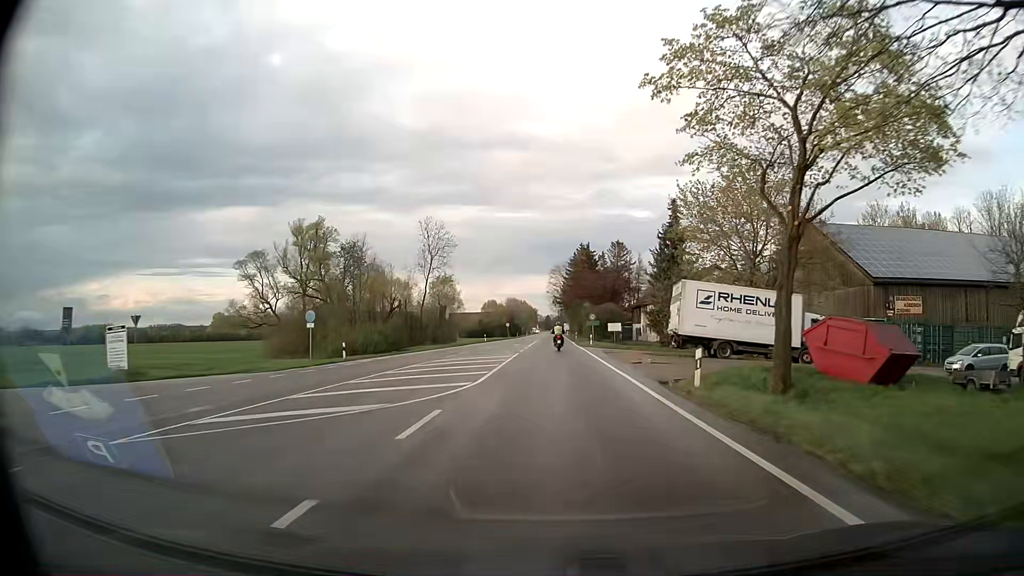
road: secondary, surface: asphalt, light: Day
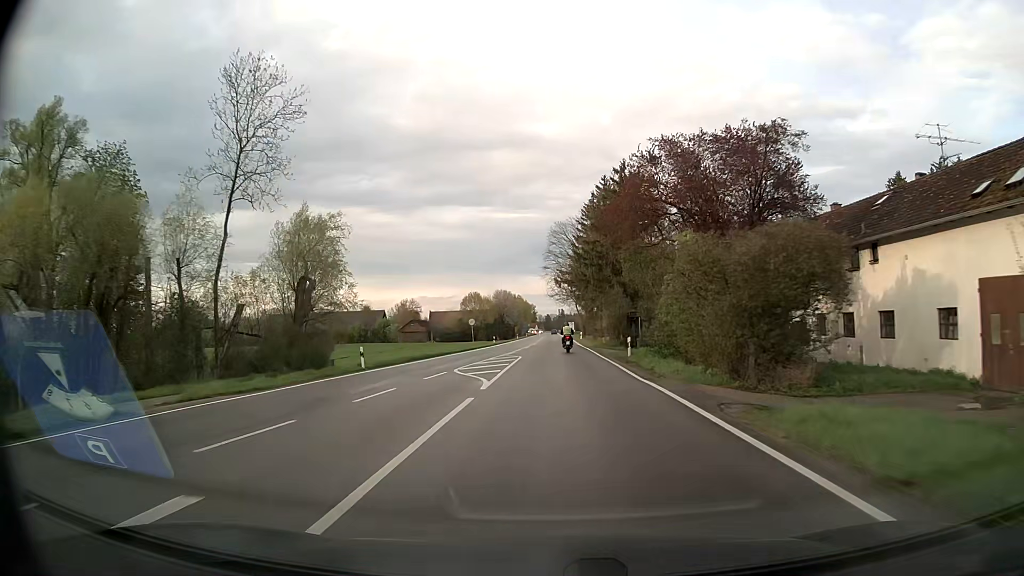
(-0.2, +57.6) m; 0°
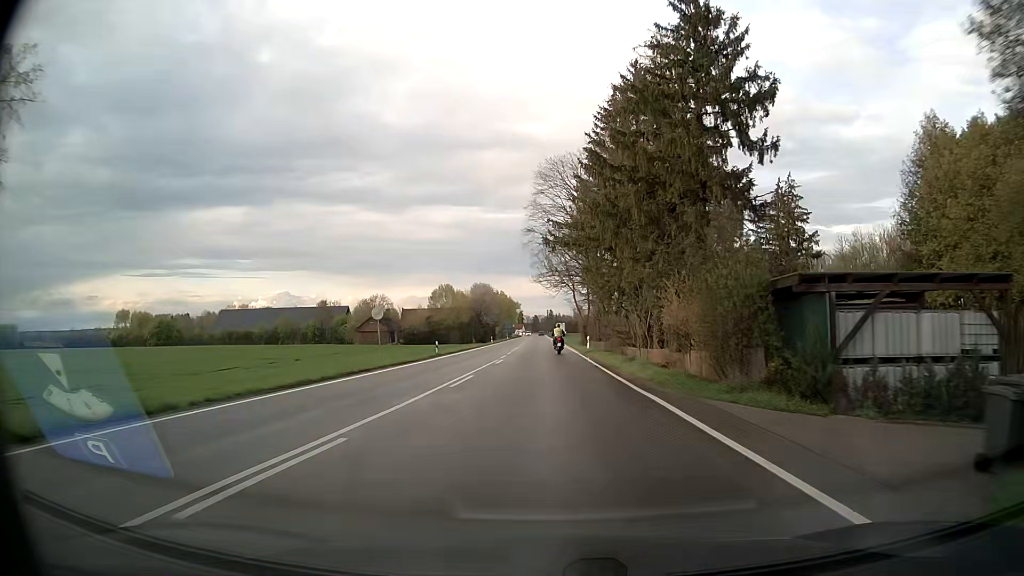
(+0.2, +33.5) m; +1°
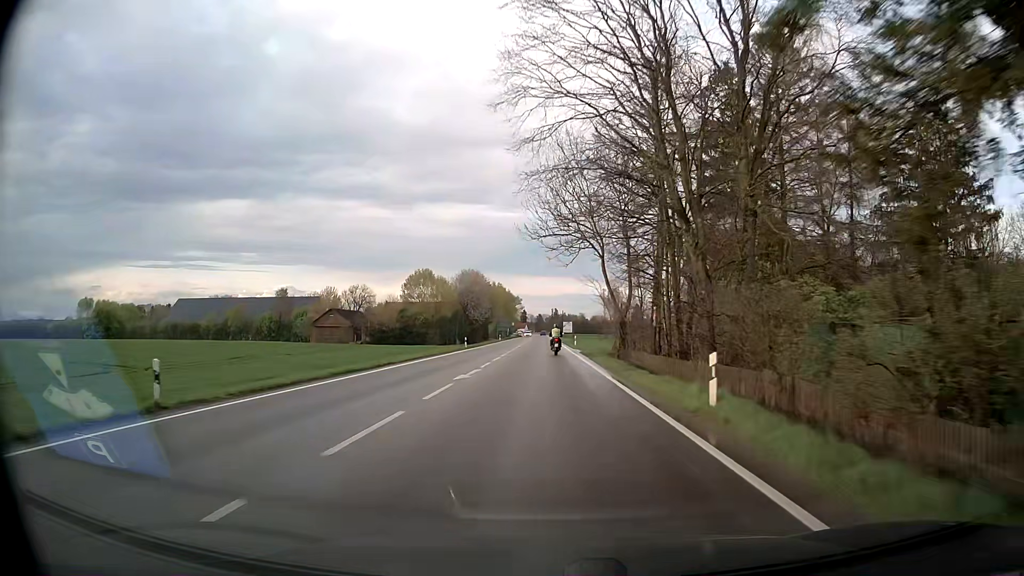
(0.0, +33.8) m; 0°
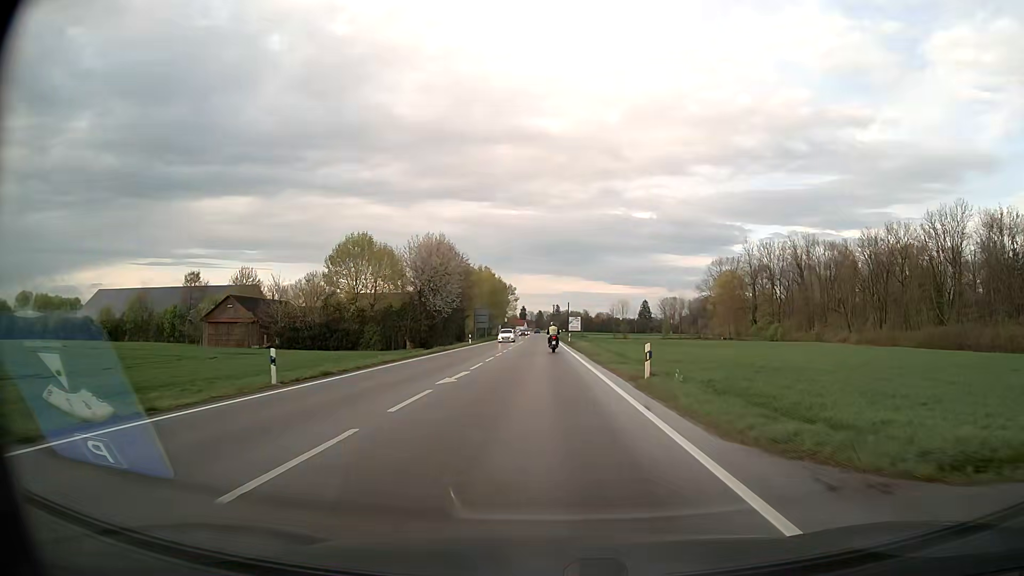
(0.0, +44.3) m; 0°
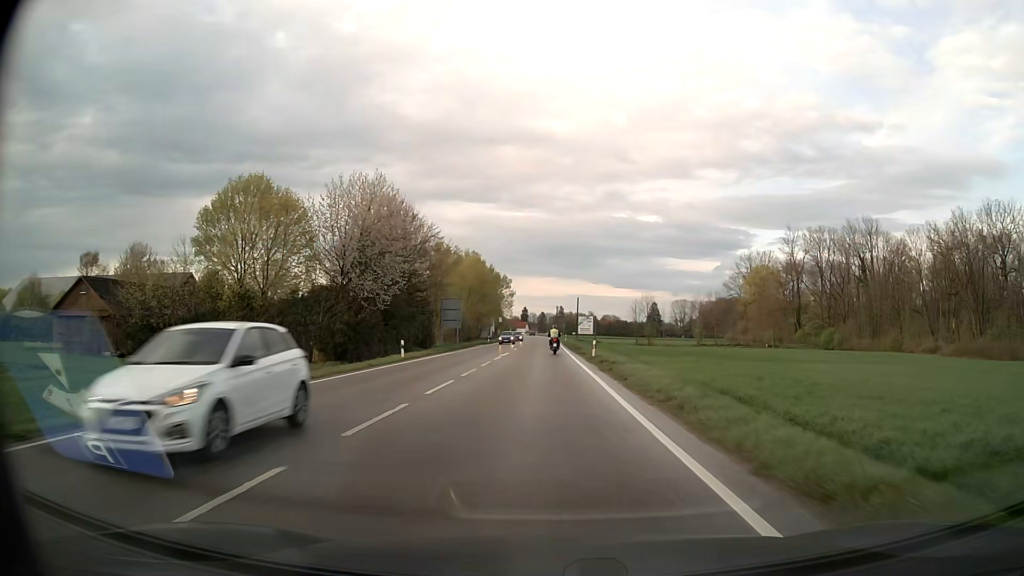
(-0.1, +32.8) m; 0°
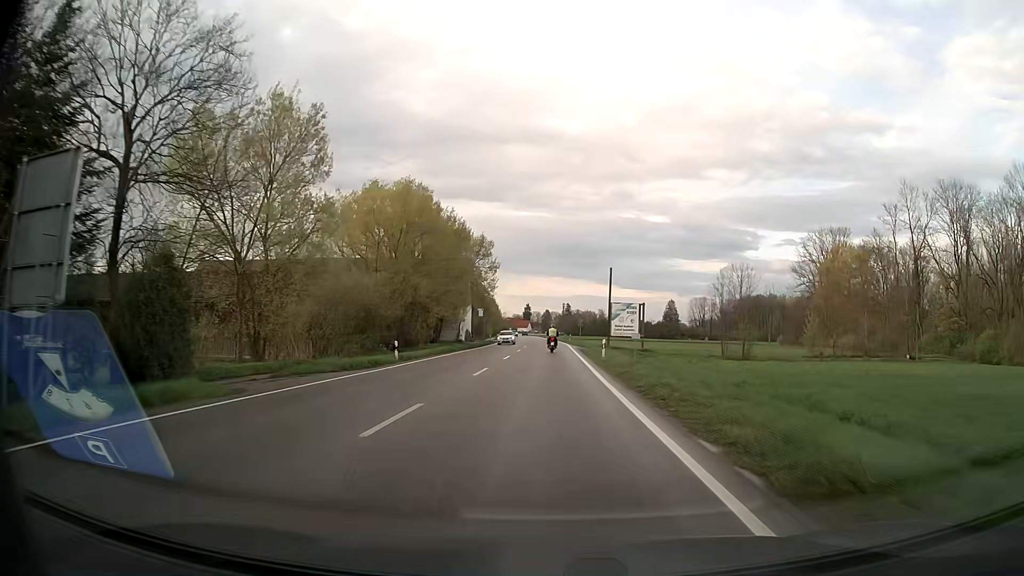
(-0.1, +54.7) m; 0°
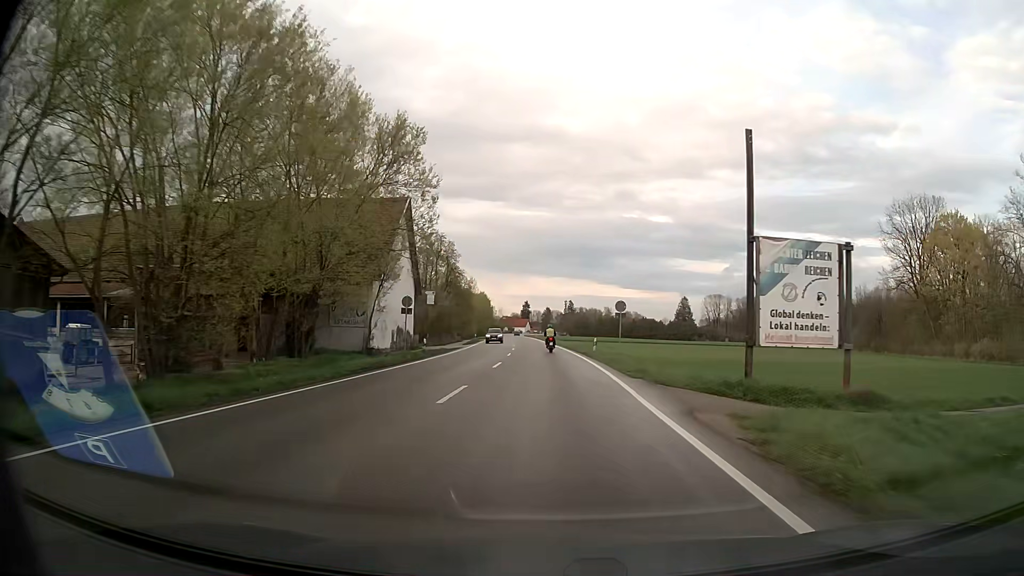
(+0.1, +44.0) m; 0°
(0, +10) (0, +20) (0, +30) (0, +40) (0, +50) (-1, +60) (-1, +70) (-2, +80) (-2, +90) (-3, +100) m
